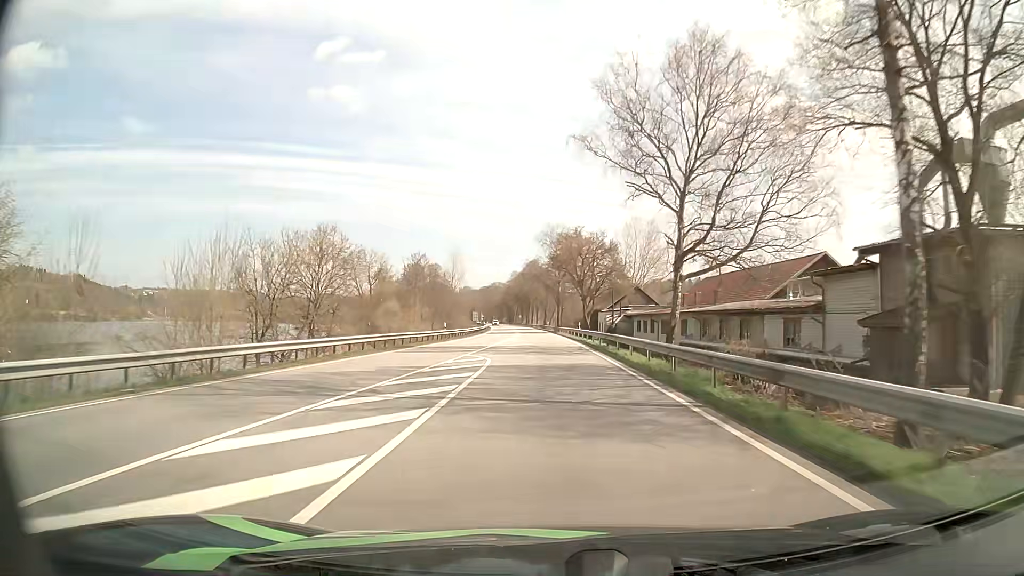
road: primary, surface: asphalt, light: Day
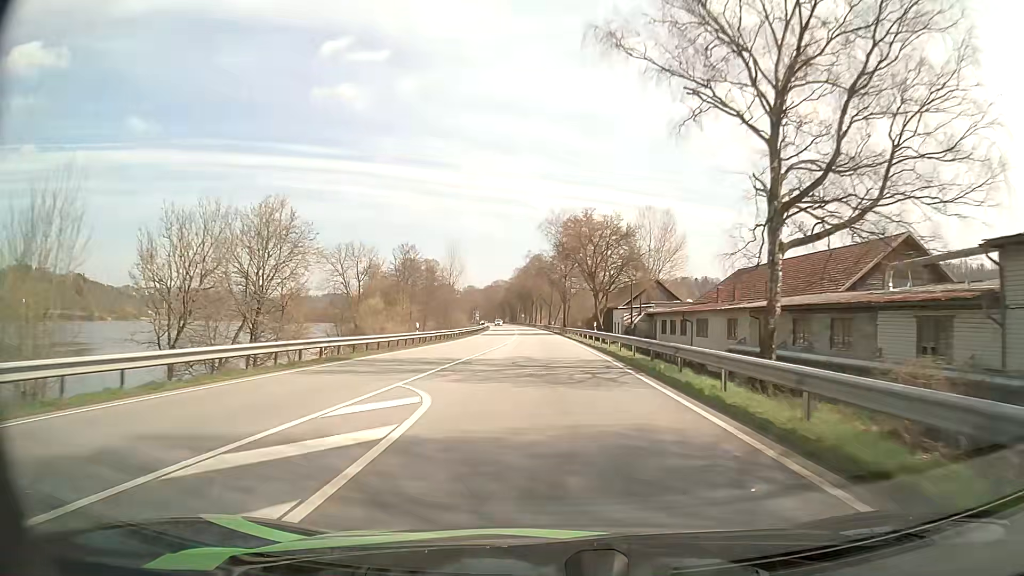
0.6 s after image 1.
(0.0, +13.0) m; 0°
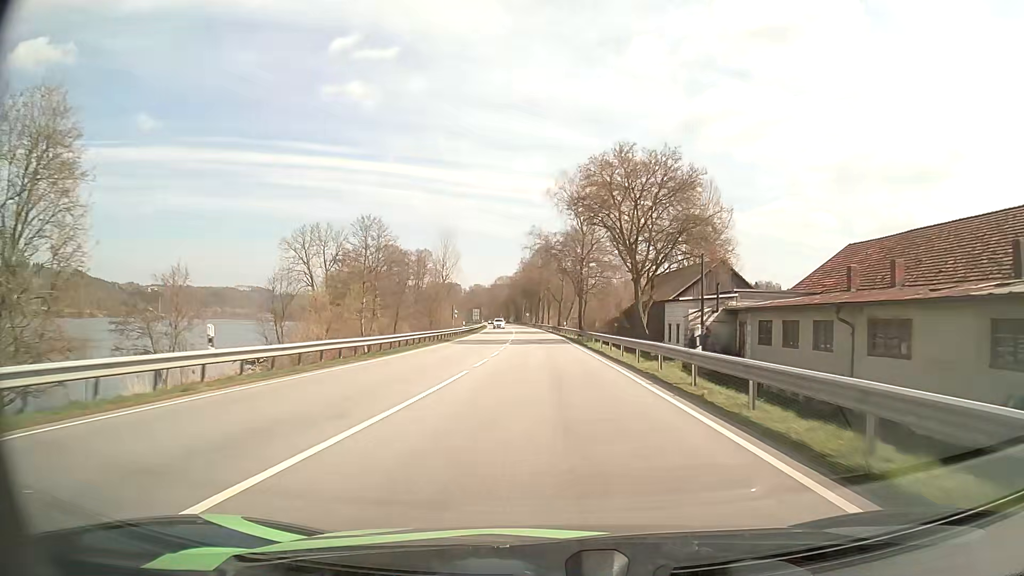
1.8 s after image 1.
(-0.2, +26.1) m; -1°
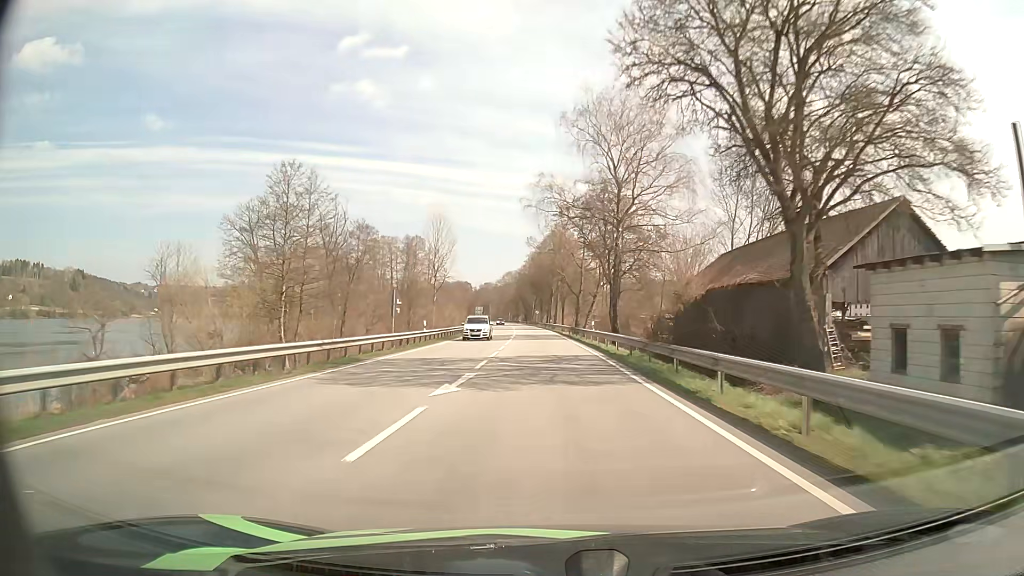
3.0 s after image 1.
(-0.2, +26.4) m; -1°
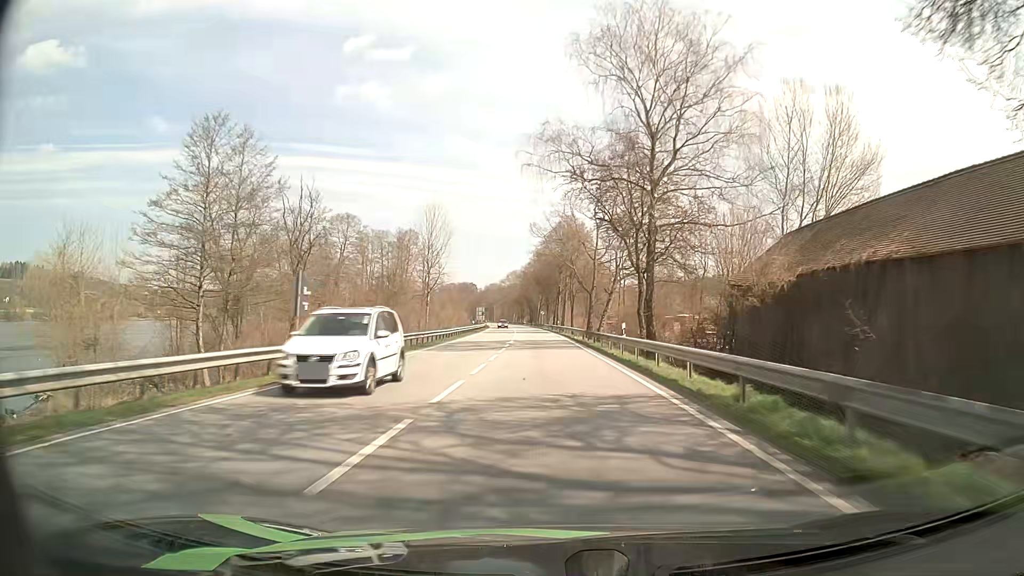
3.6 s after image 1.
(-0.1, +13.3) m; -1°
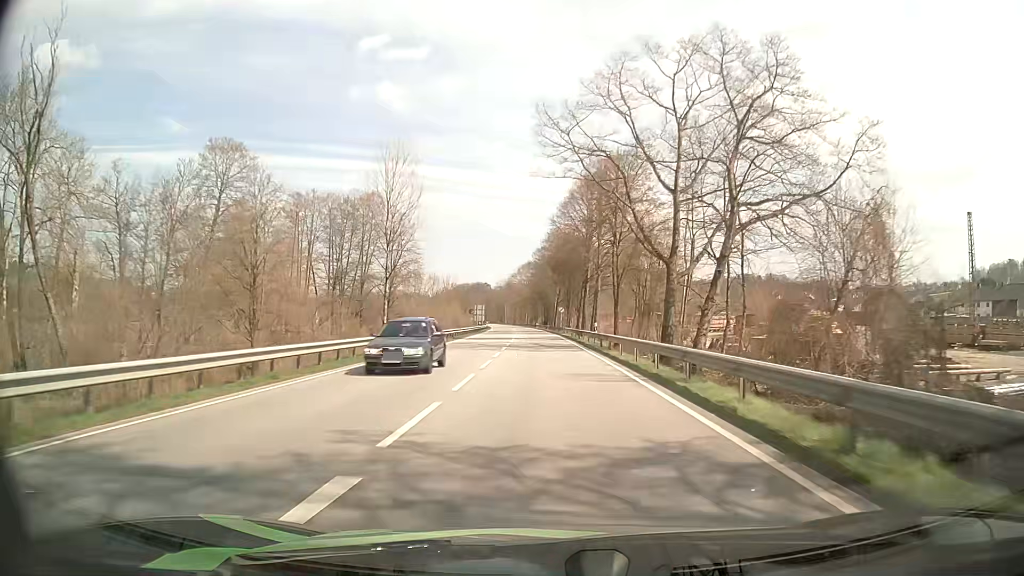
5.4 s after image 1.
(-0.5, +40.1) m; -1°
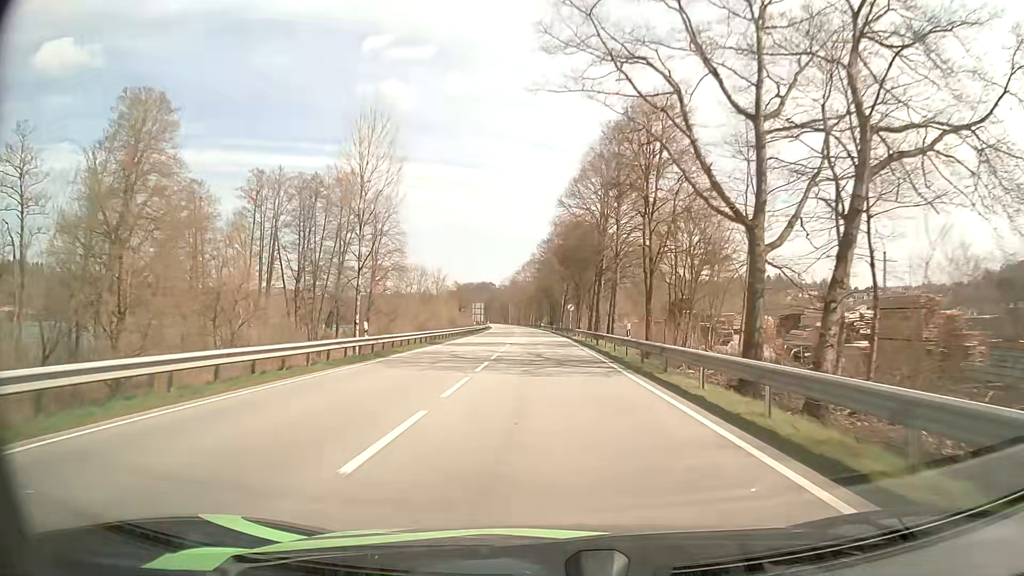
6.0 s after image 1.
(0.0, +13.4) m; 0°
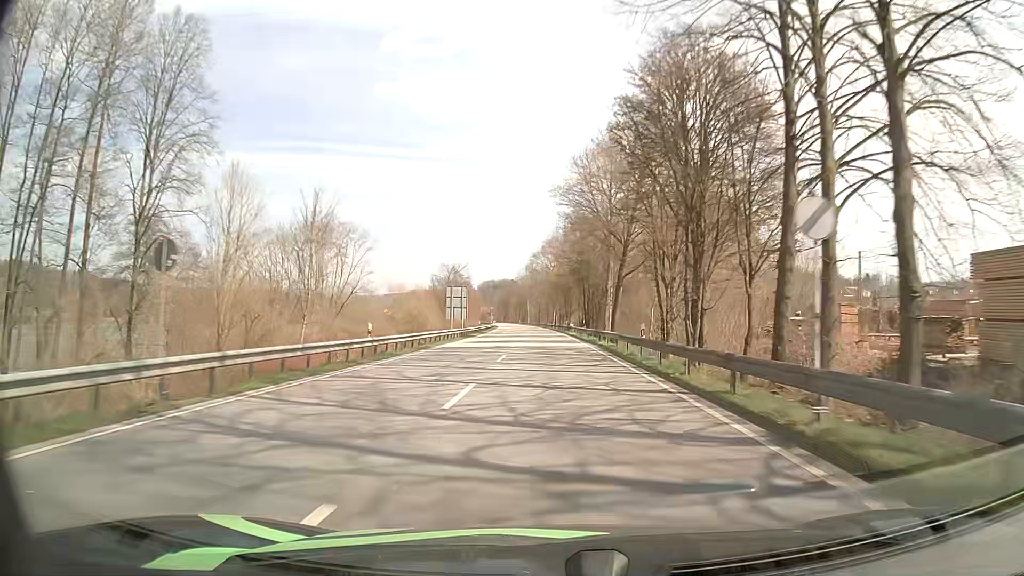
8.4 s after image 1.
(-1.1, +53.2) m; -2°
(0, +10) (0, +20) (0, +30) (0, +40) (0, +50) (-1, +60) (-1, +70) (-1, +80) (-1, +90) (-2, +100) m
